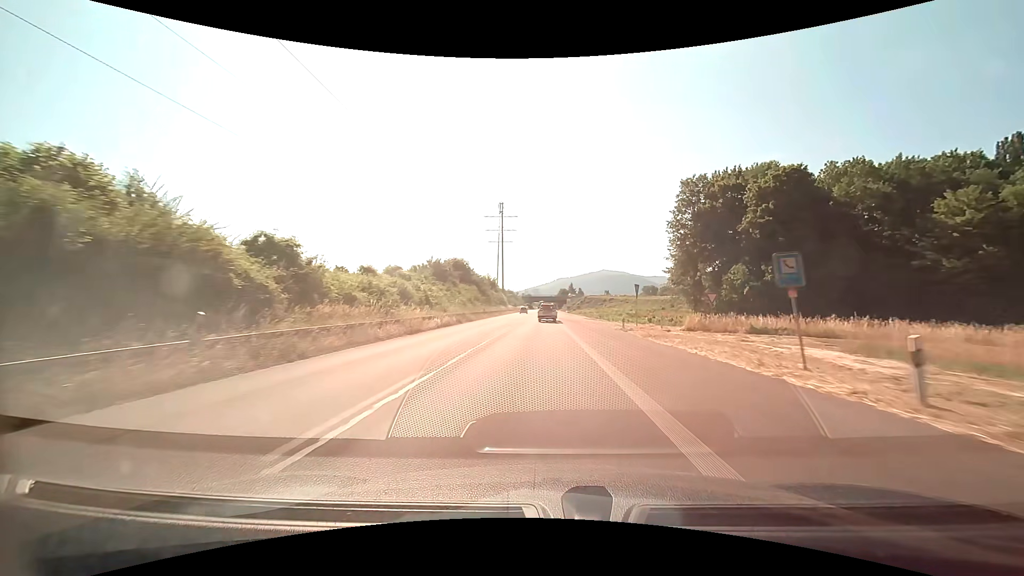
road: trunk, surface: asphalt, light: Day
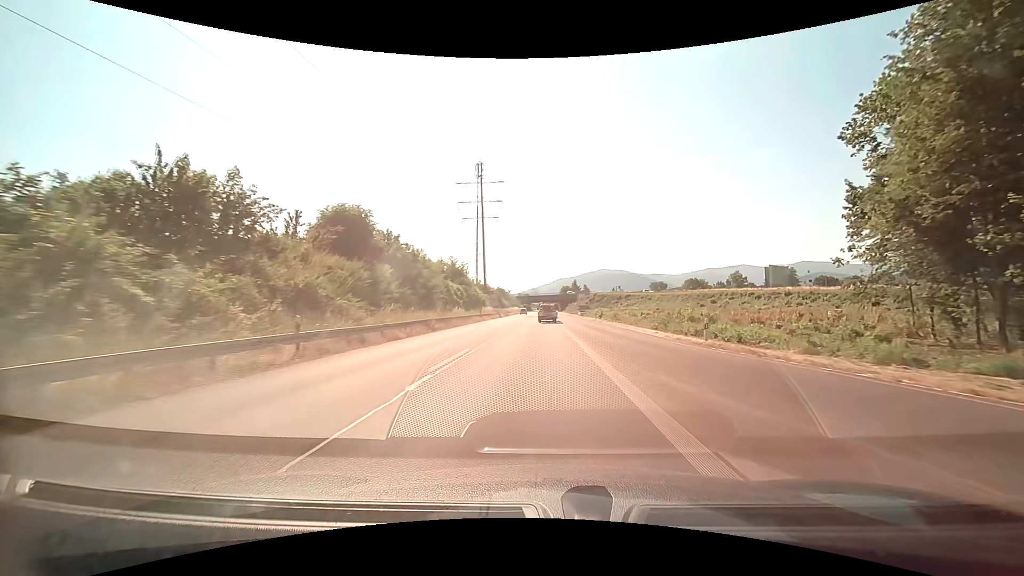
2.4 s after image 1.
(+0.1, +47.8) m; 0°
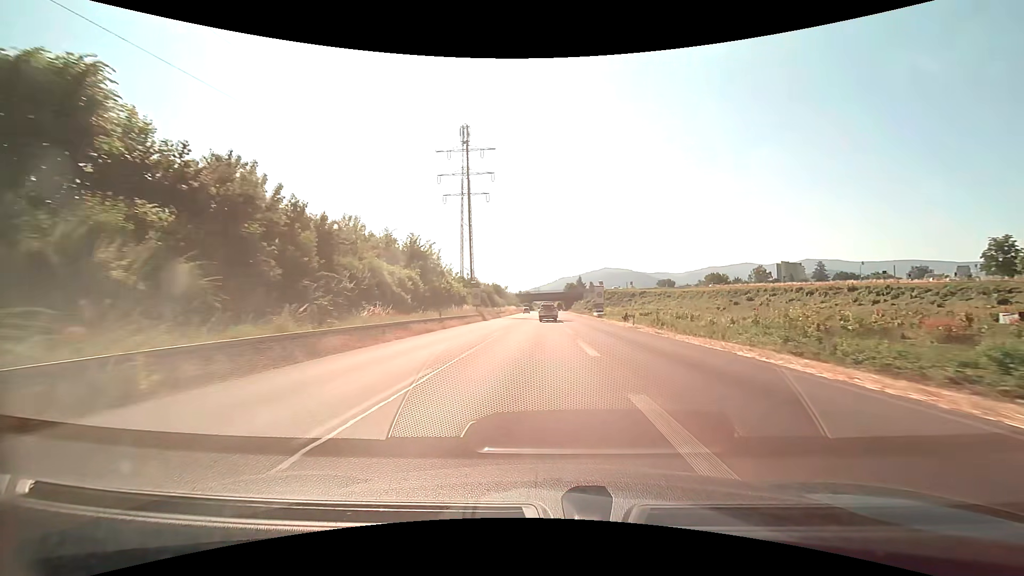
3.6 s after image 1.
(0.0, +23.8) m; 0°
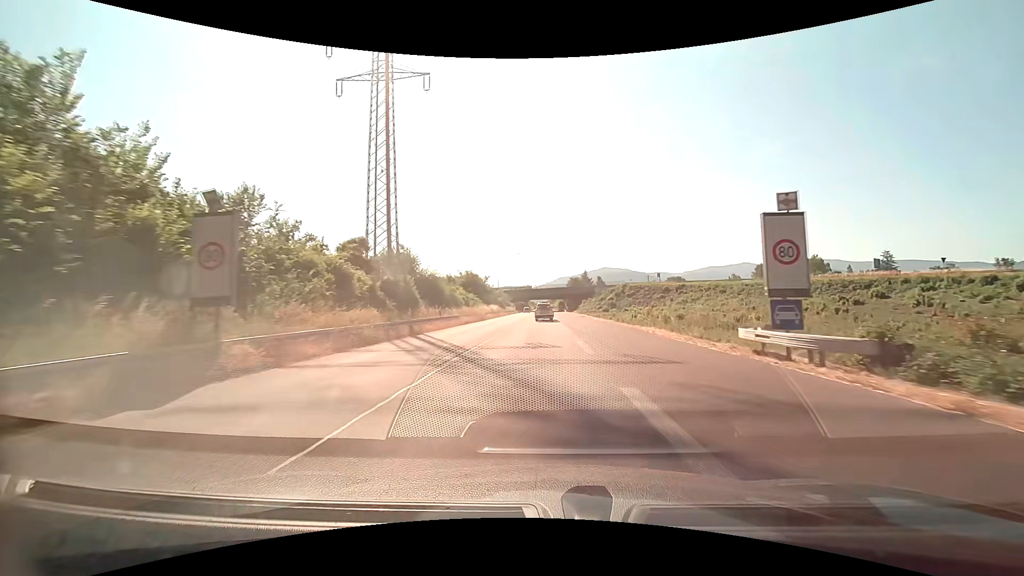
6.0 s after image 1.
(+0.2, +47.5) m; 0°
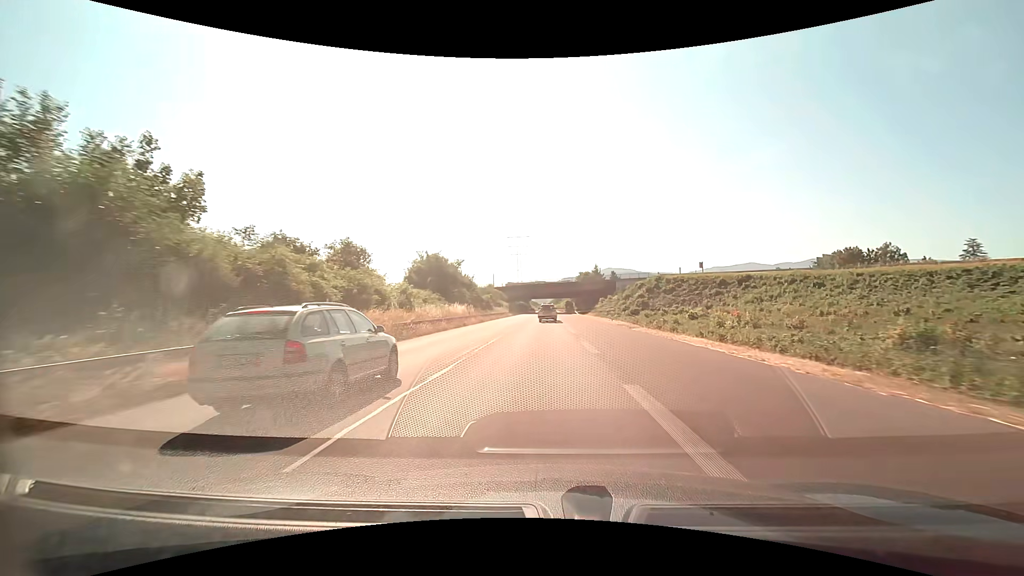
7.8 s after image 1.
(-0.1, +35.6) m; 0°
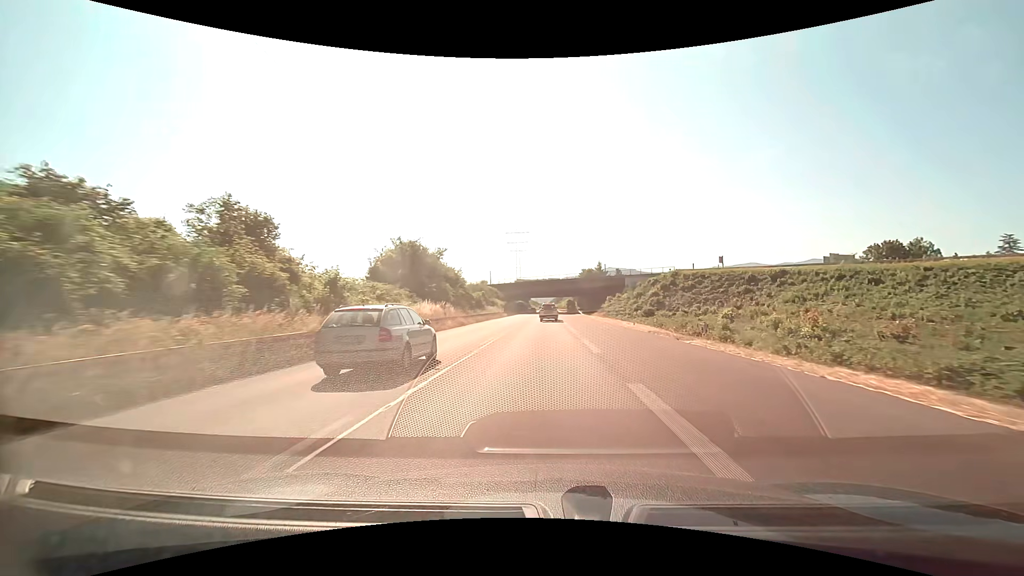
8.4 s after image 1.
(0.0, +11.9) m; 0°
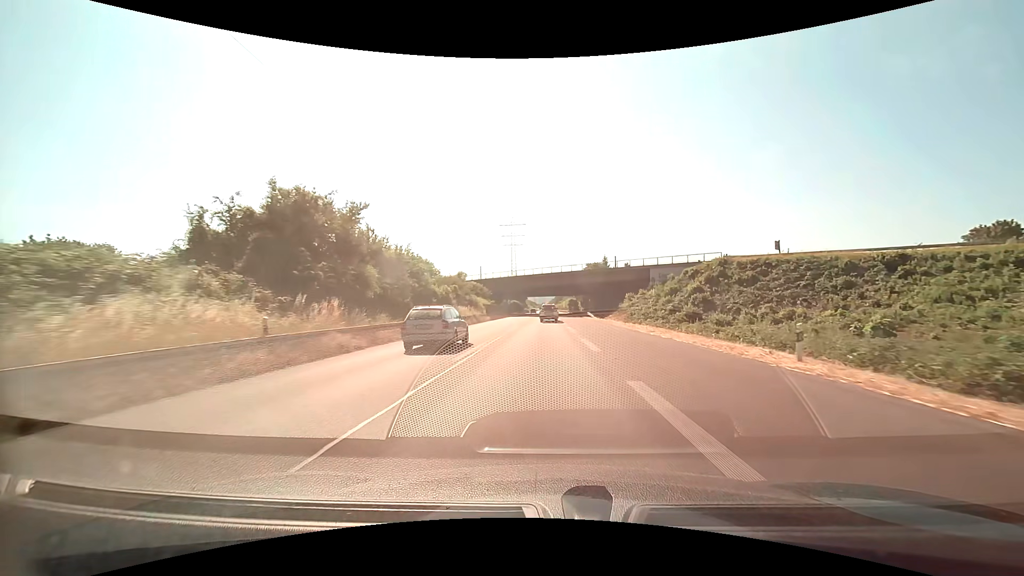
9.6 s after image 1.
(+0.1, +23.7) m; 0°
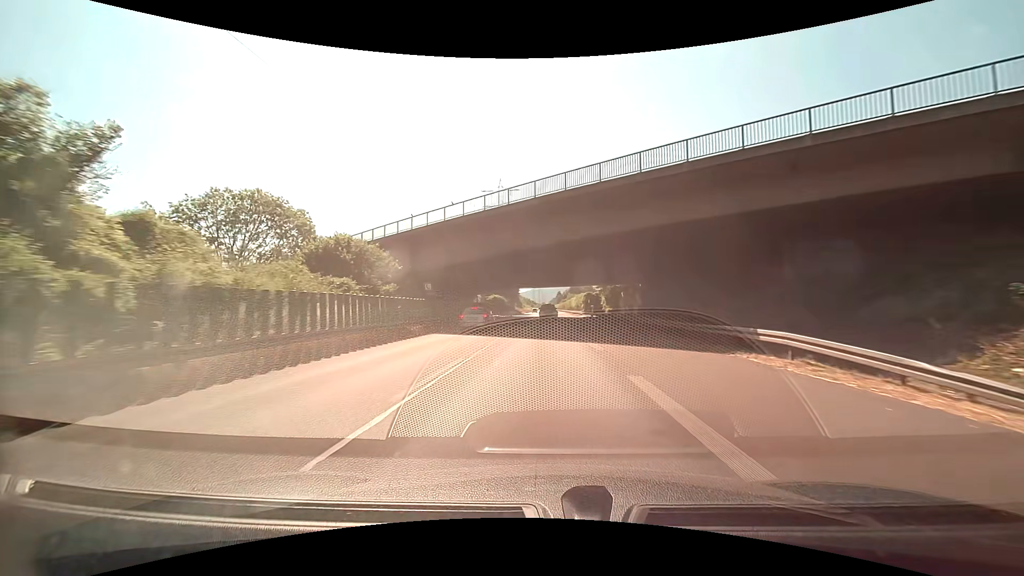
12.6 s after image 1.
(0.0, +59.7) m; 0°
(0, +10) (0, +20) (0, +30) (0, +40) (-1, +50) (-2, +60) (-2, +70) (-2, +80) (-2, +90) (-2, +100) m
